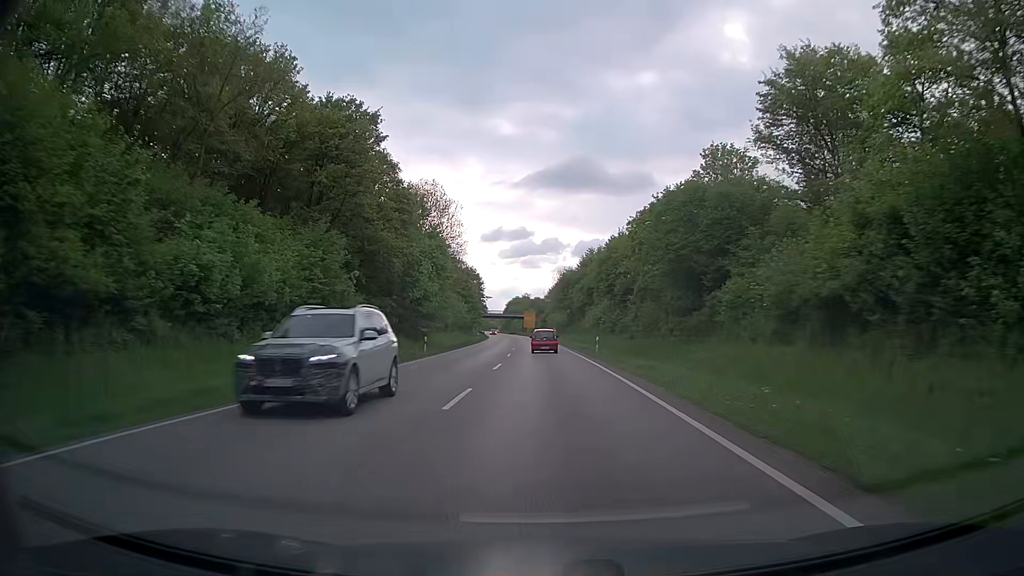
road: trunk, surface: asphalt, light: Day
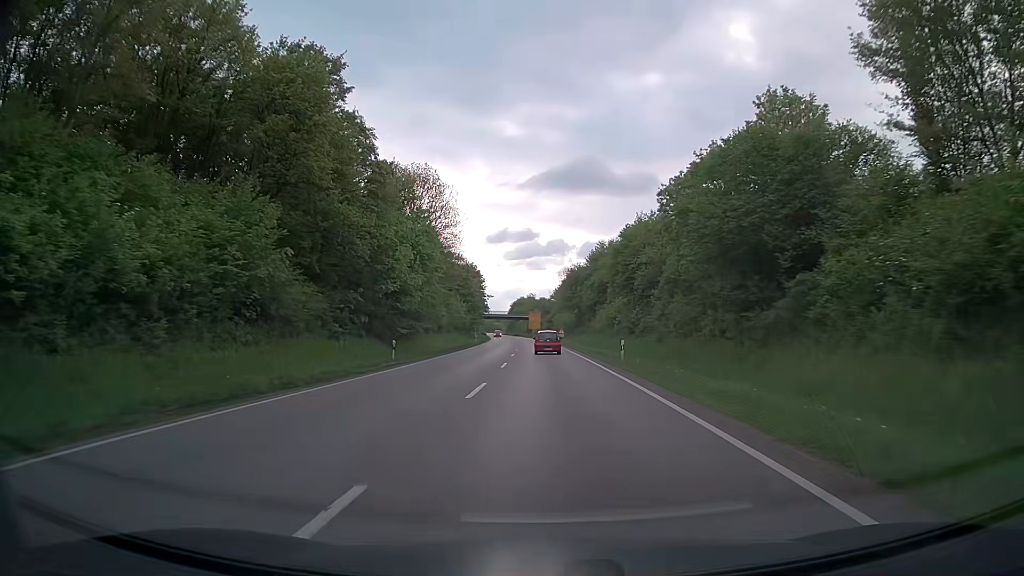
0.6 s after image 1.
(0.0, +9.8) m; 0°
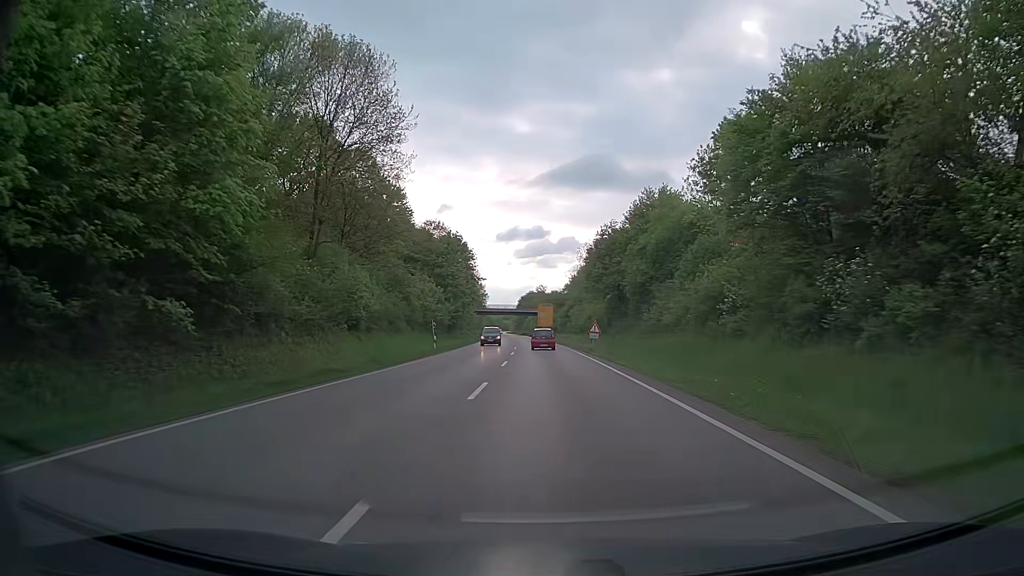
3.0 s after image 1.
(-0.4, +36.6) m; -1°
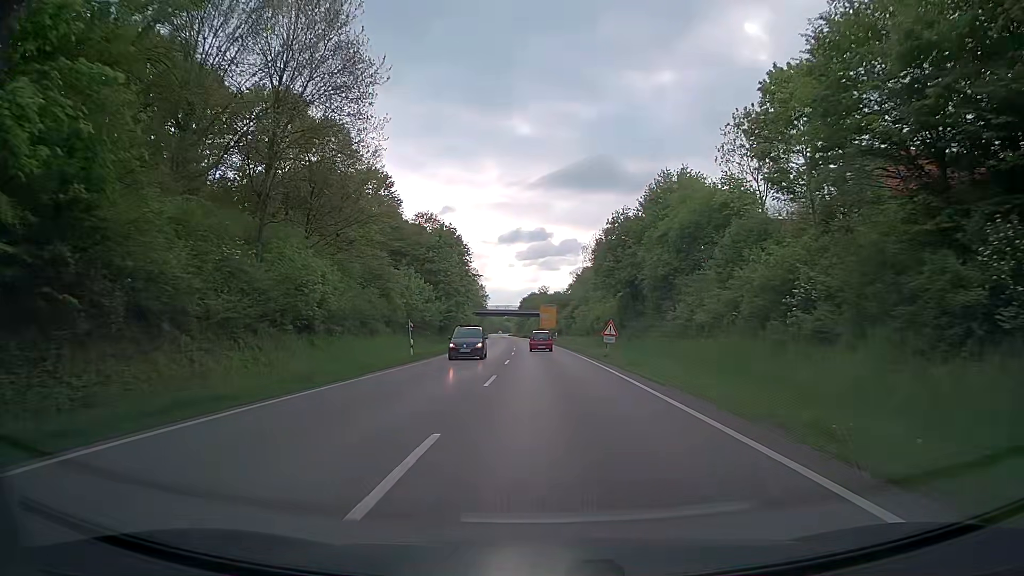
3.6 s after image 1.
(0.0, +8.2) m; 0°
(0, +10) (0, +20) (0, +30) (-1, +40) (-1, +50) (-1, +60) (-2, +70) (-2, +80) (-3, +90) (-3, +100) m
